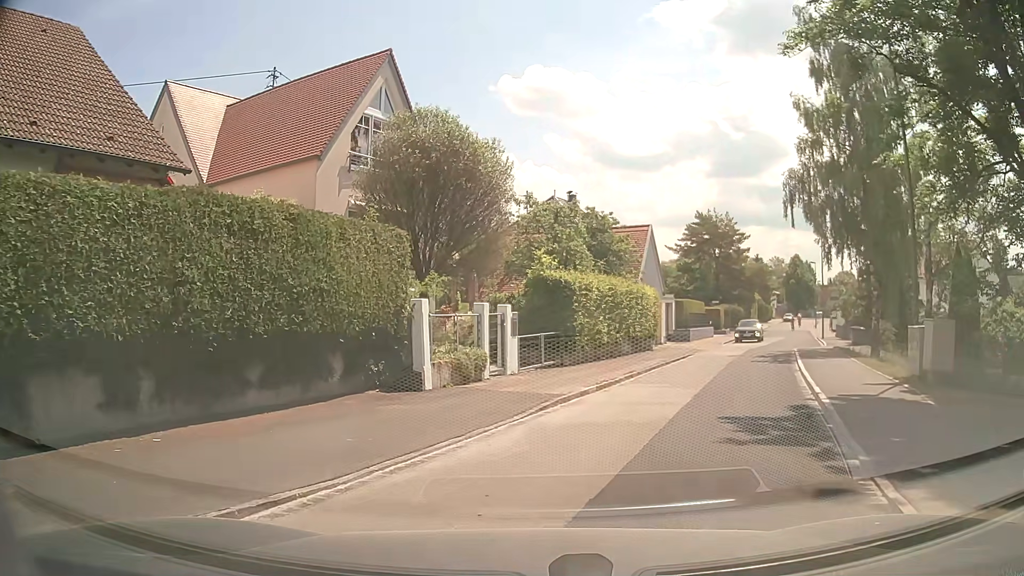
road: residential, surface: asphalt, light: Day
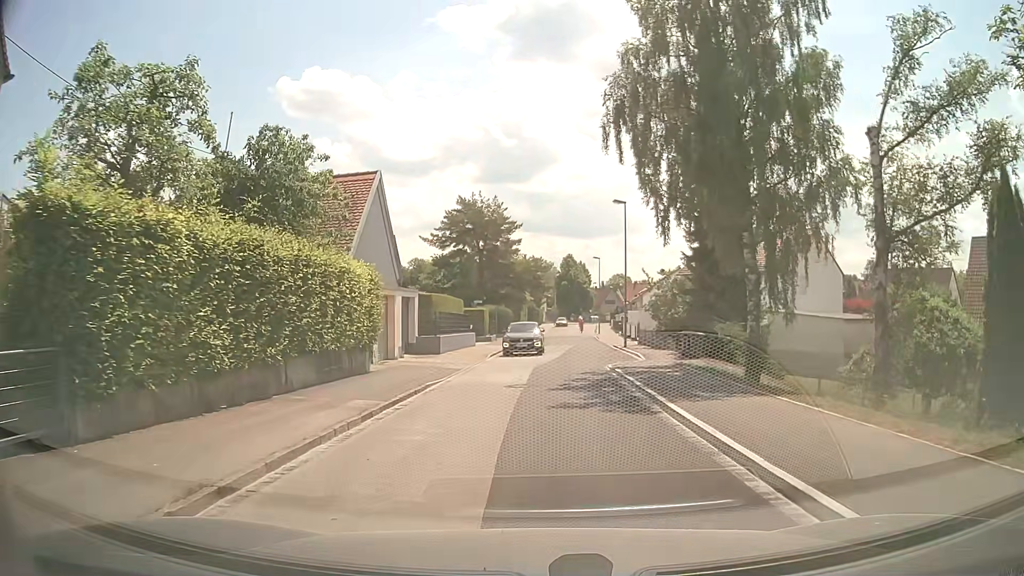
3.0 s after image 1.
(+2.7, +13.3) m; +19°
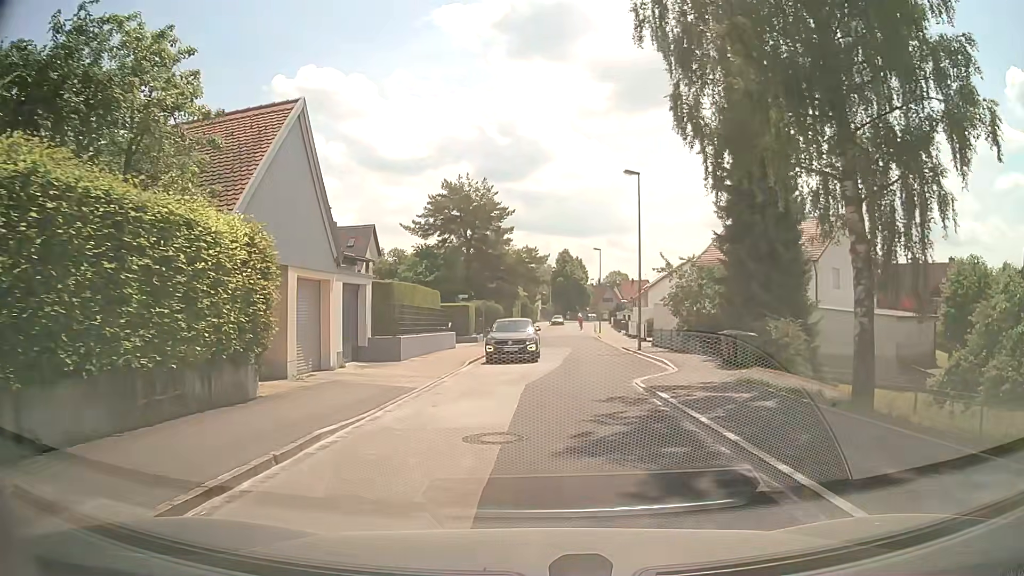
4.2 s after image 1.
(+0.1, +7.5) m; +1°
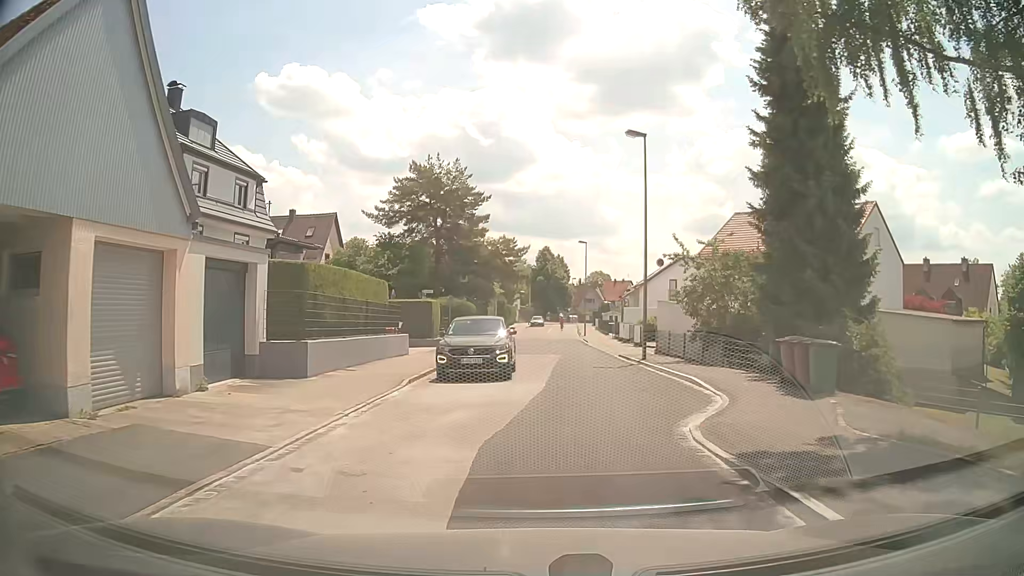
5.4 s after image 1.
(+0.1, +7.2) m; +2°
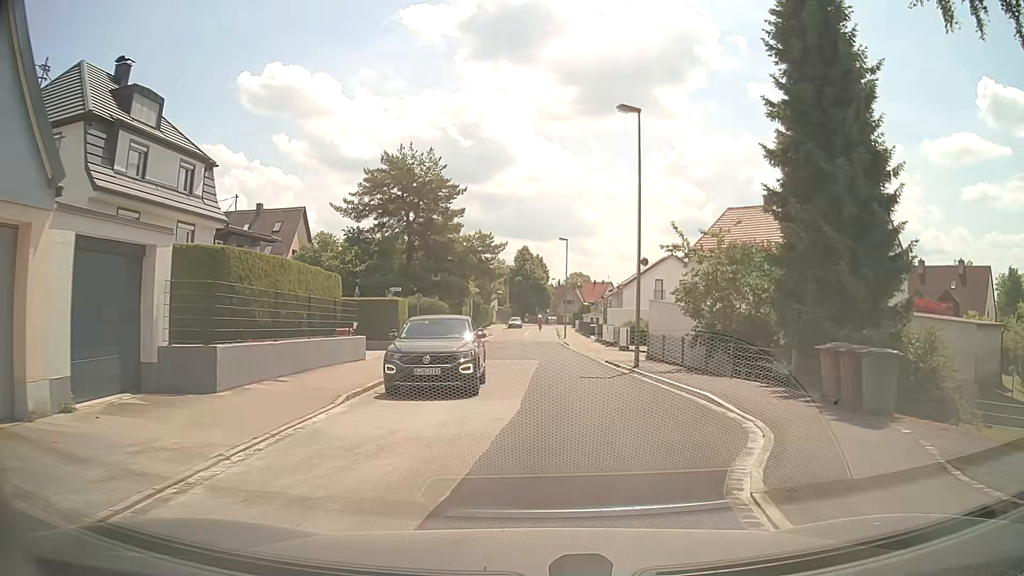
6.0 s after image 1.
(0.0, +3.4) m; +2°
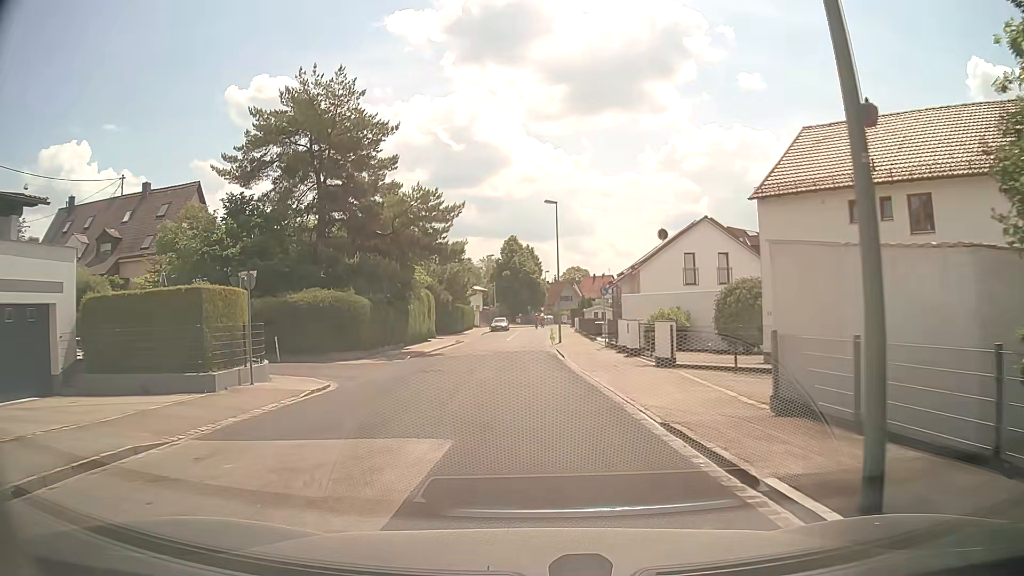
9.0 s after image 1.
(+1.2, +18.0) m; 0°
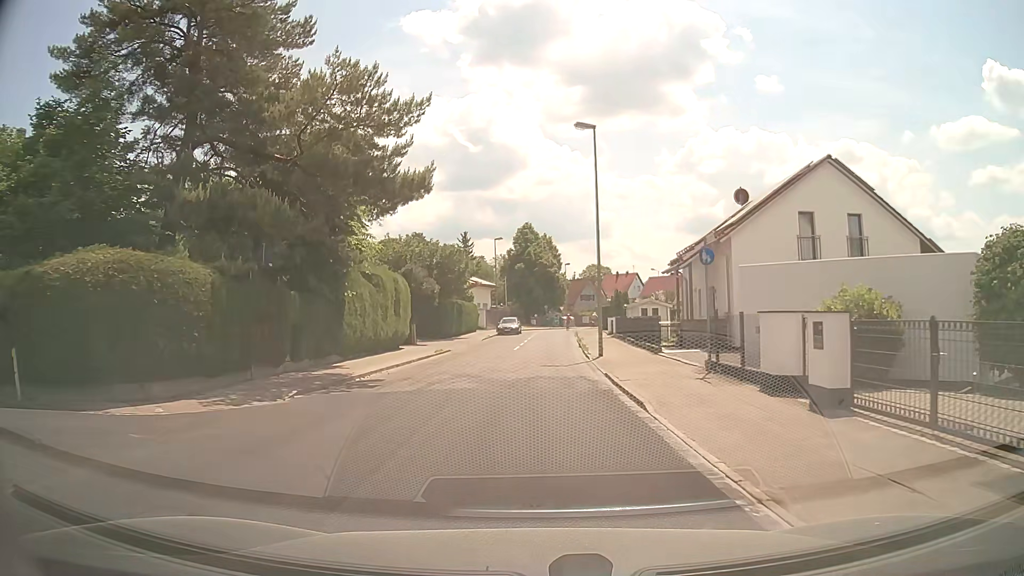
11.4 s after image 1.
(-0.3, +16.6) m; -2°
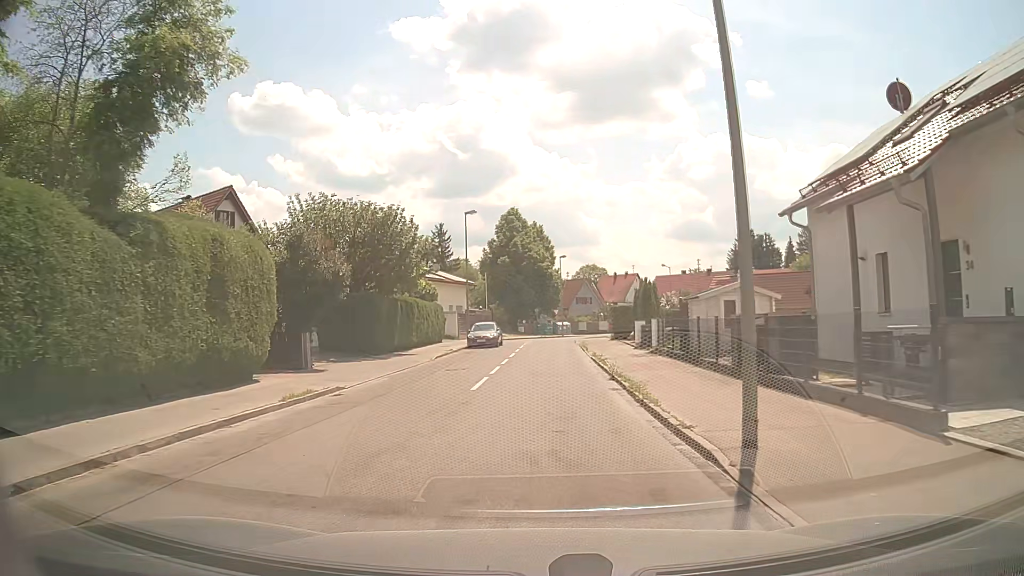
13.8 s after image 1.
(+0.1, +18.1) m; +1°
